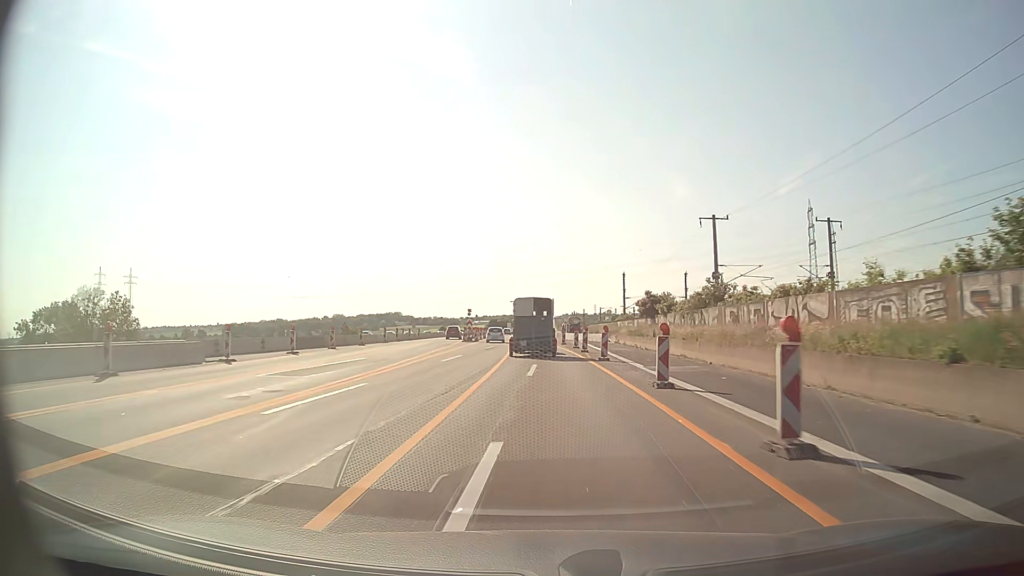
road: motorway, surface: asphalt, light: Day
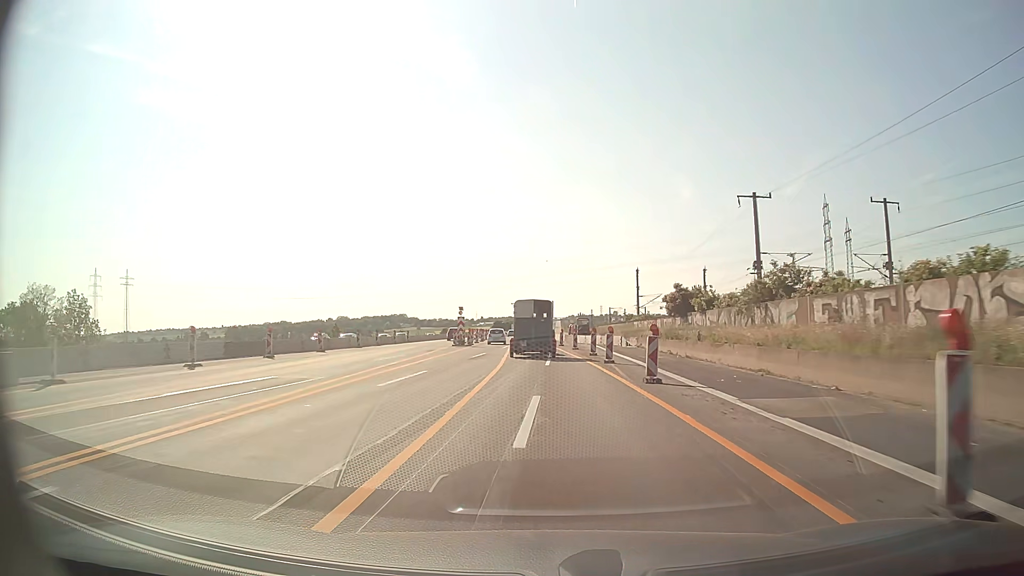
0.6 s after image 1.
(0.0, +11.5) m; 0°
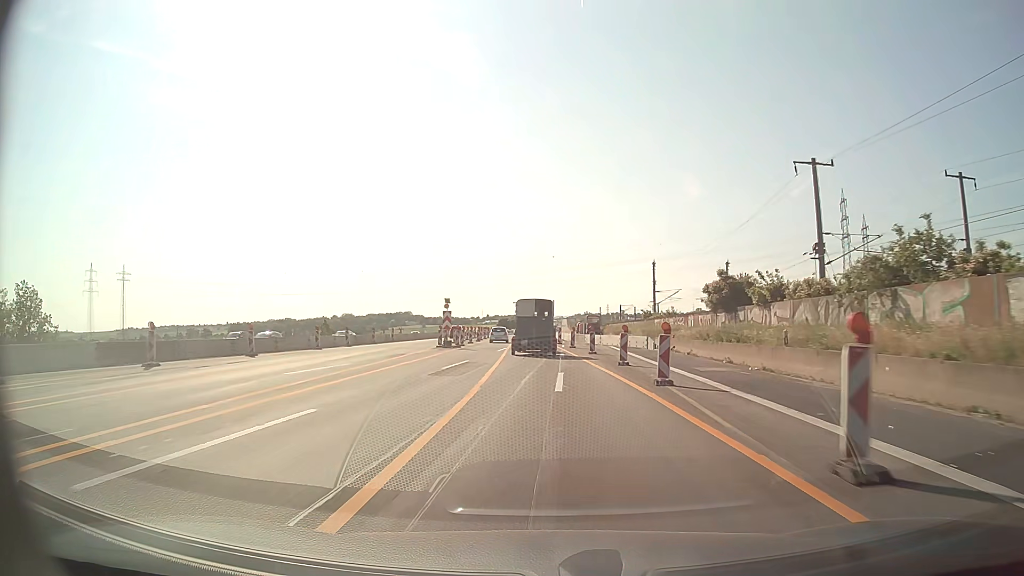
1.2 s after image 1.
(-0.1, +11.5) m; -1°
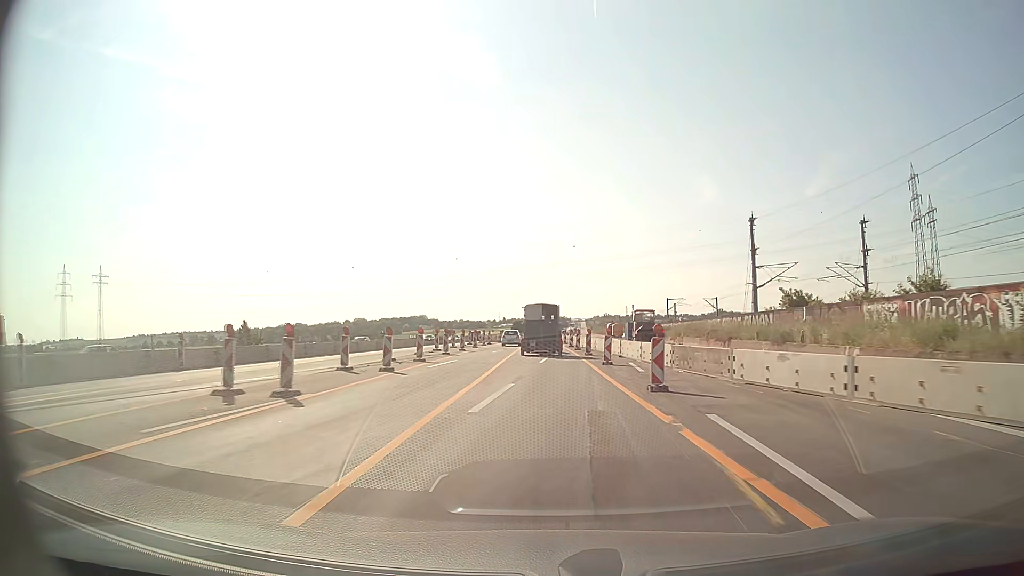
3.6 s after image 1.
(-0.8, +46.0) m; -2°
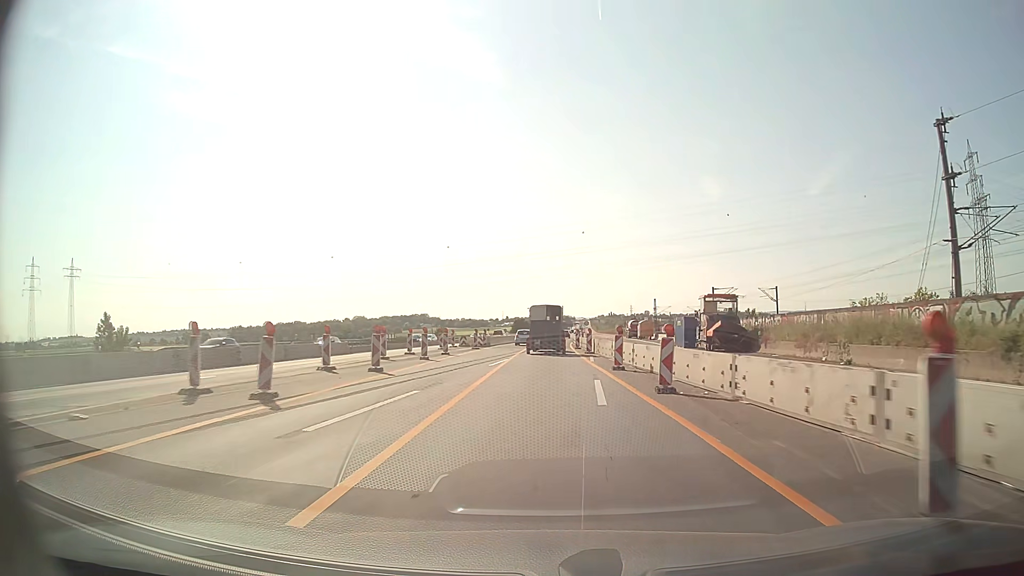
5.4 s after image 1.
(-0.1, +34.4) m; -1°
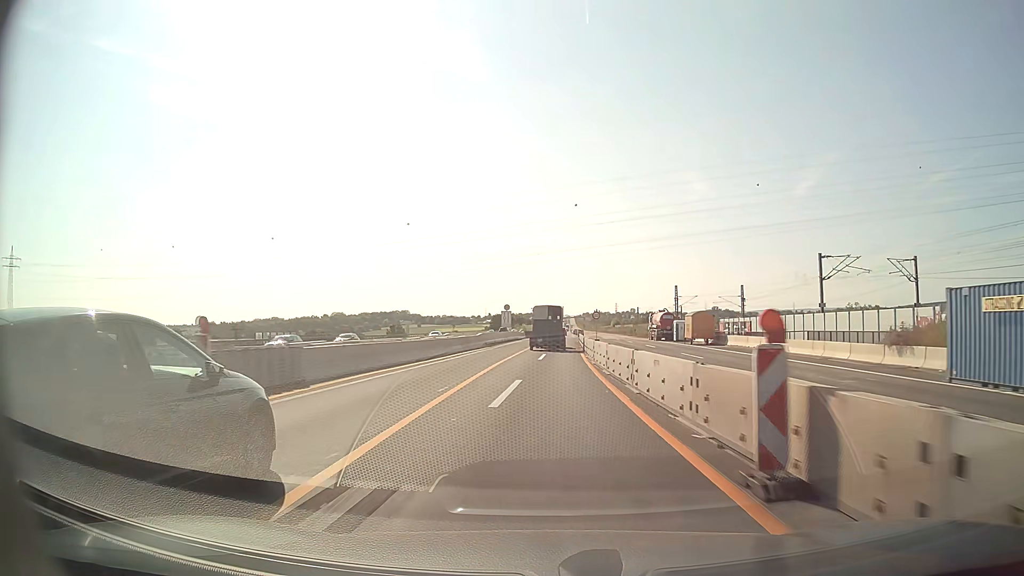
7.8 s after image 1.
(+0.6, +45.8) m; +1°
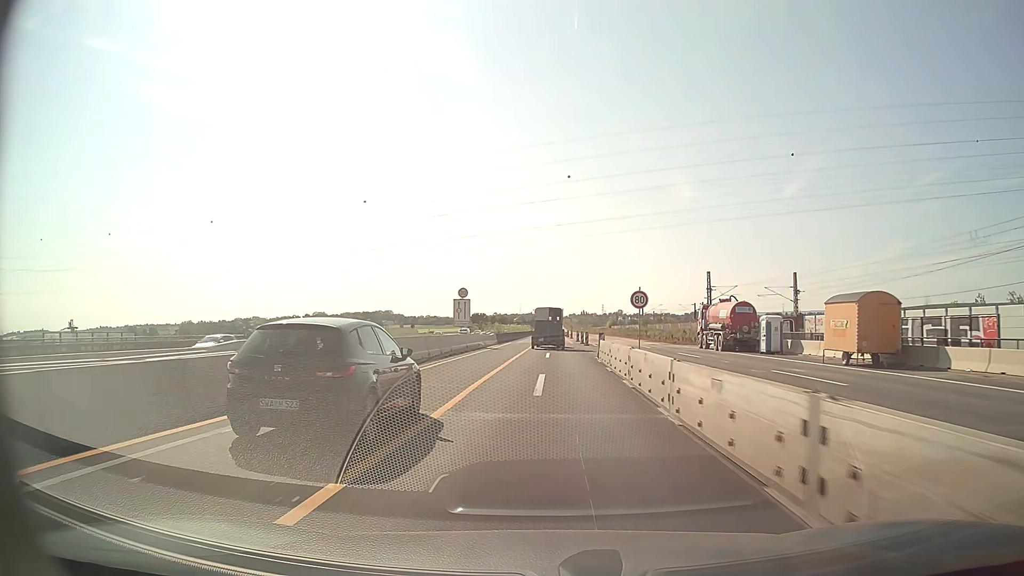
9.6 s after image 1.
(+0.3, +34.6) m; +1°
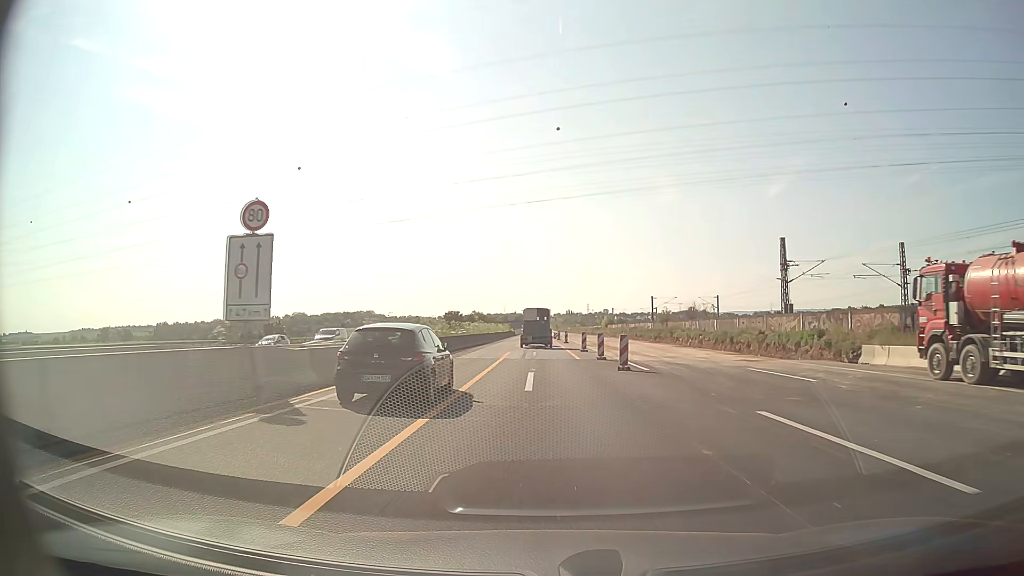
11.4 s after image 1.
(+0.5, +35.0) m; +1°
(0, +10) (0, +20) (0, +30) (0, +40) (0, +50) (0, +60) (0, +70) (0, +80) (-1, +90) (-1, +100) m
